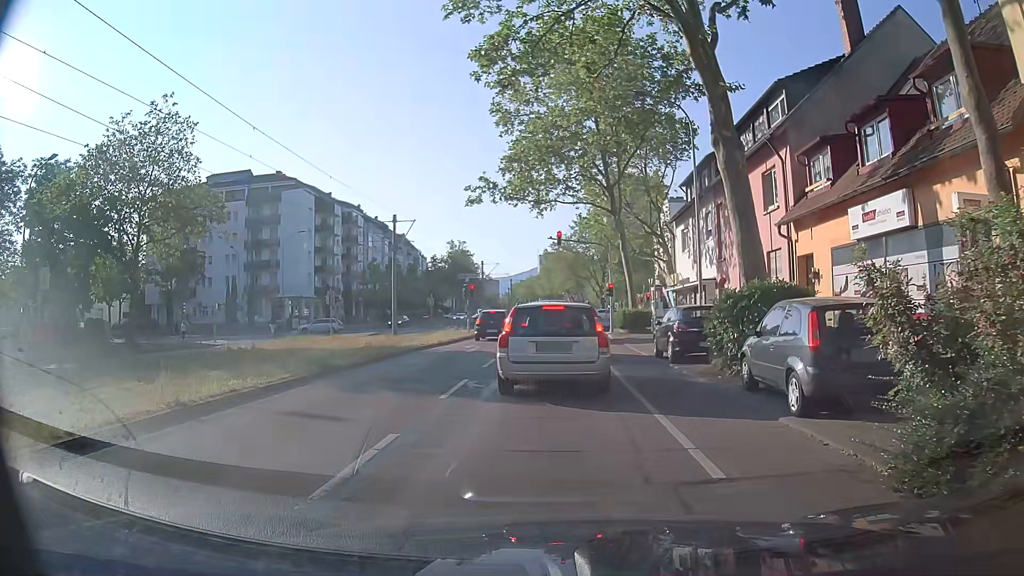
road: tertiary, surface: asphalt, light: Day
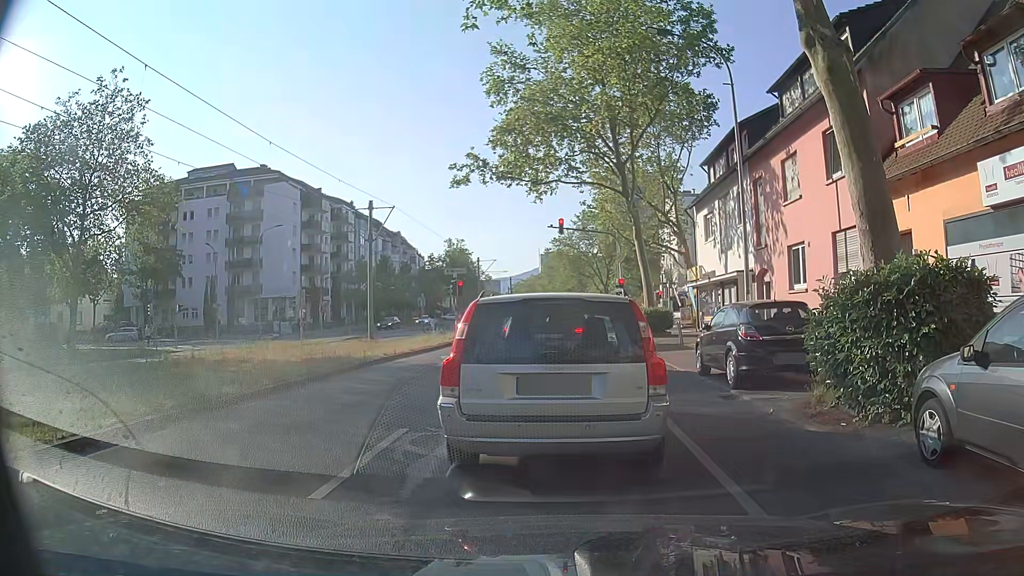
(0.0, +5.5) m; 0°
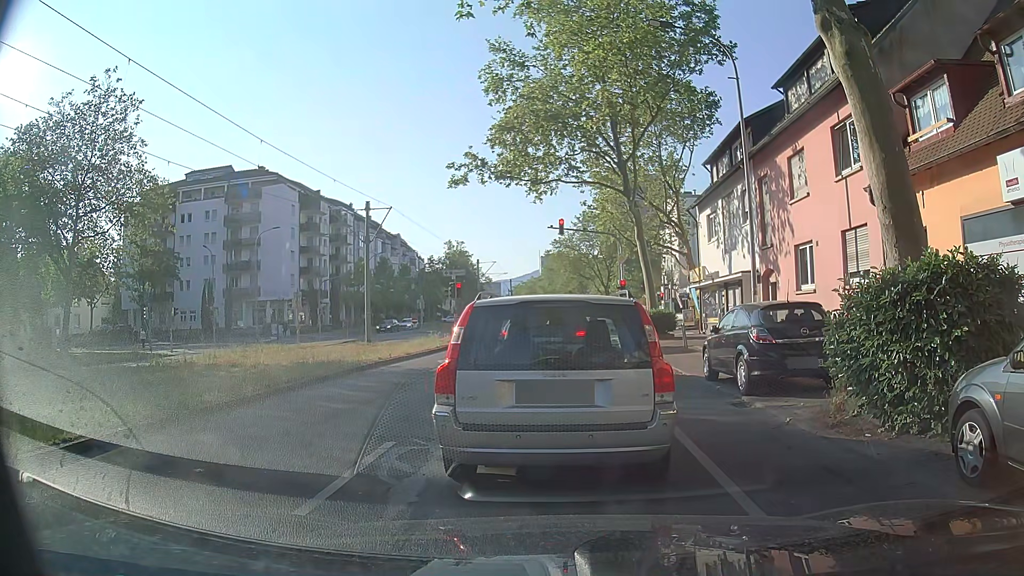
(0.0, +0.6) m; 0°
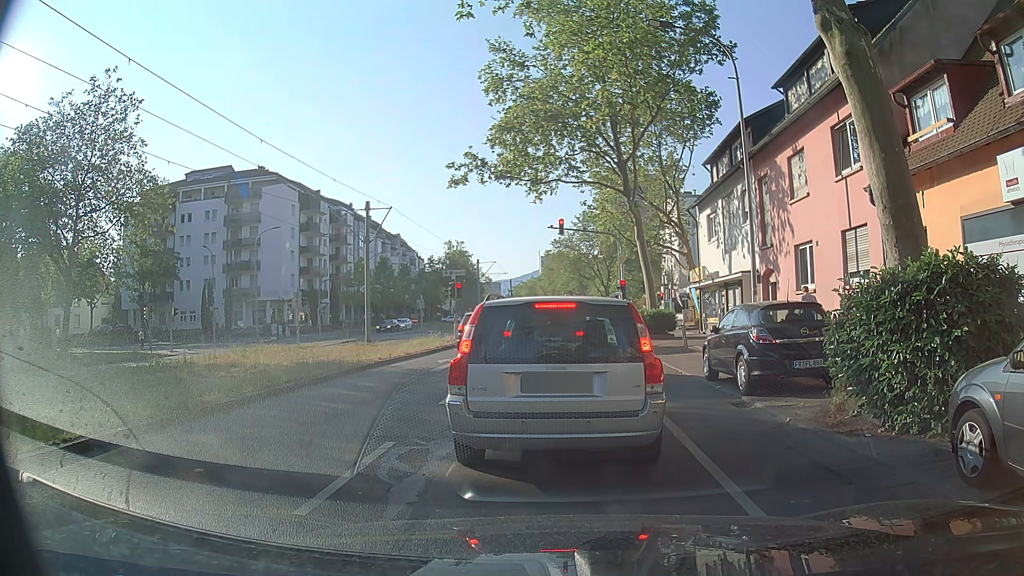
(0.0, 0.0) m; 0°
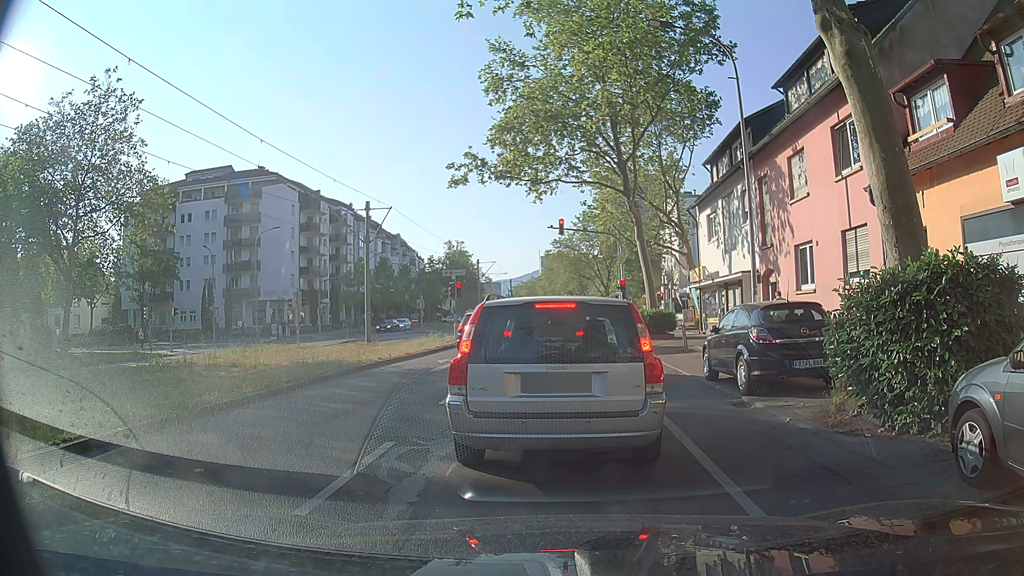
(0.0, 0.0) m; 0°
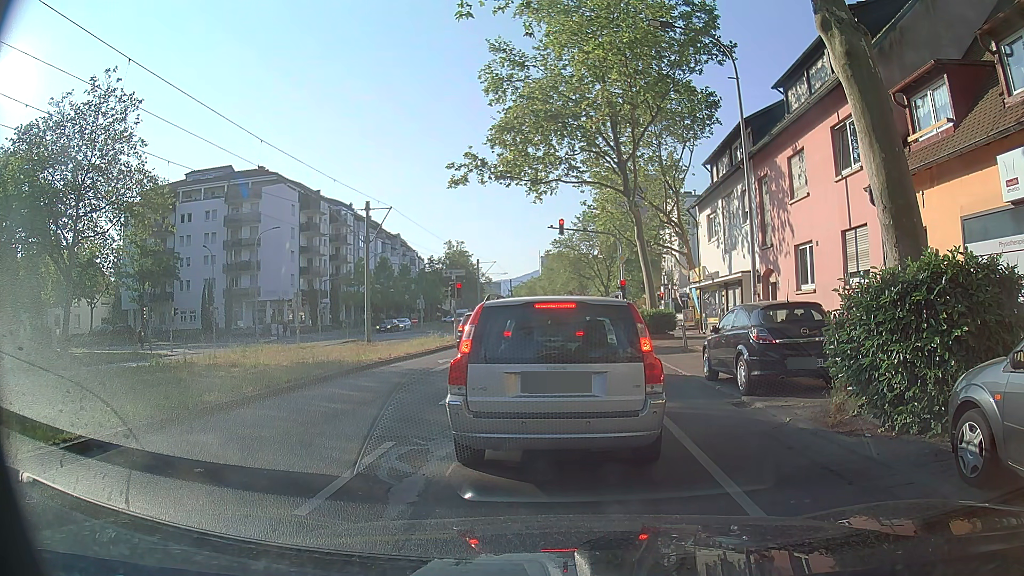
(0.0, 0.0) m; 0°
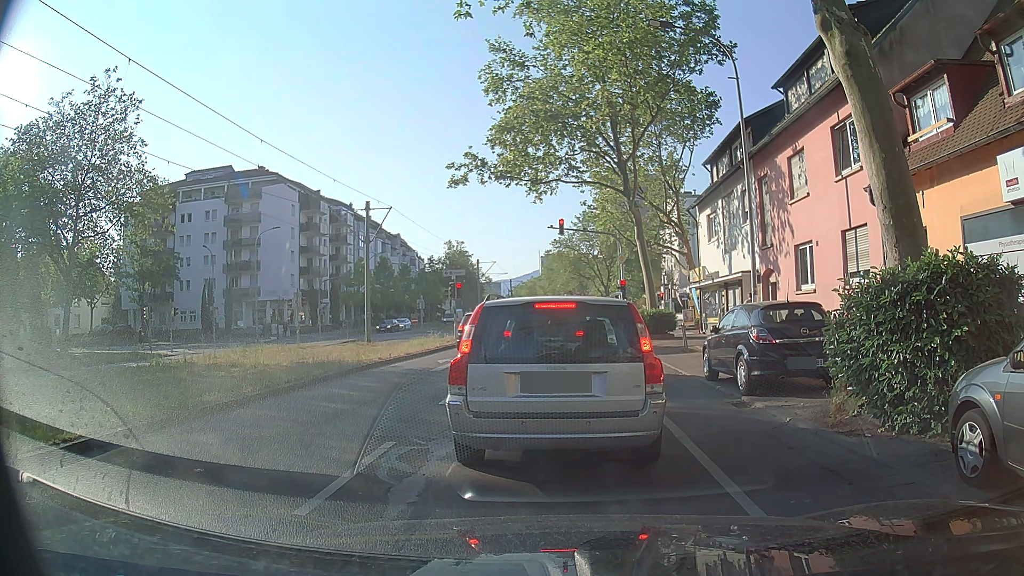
(0.0, 0.0) m; 0°
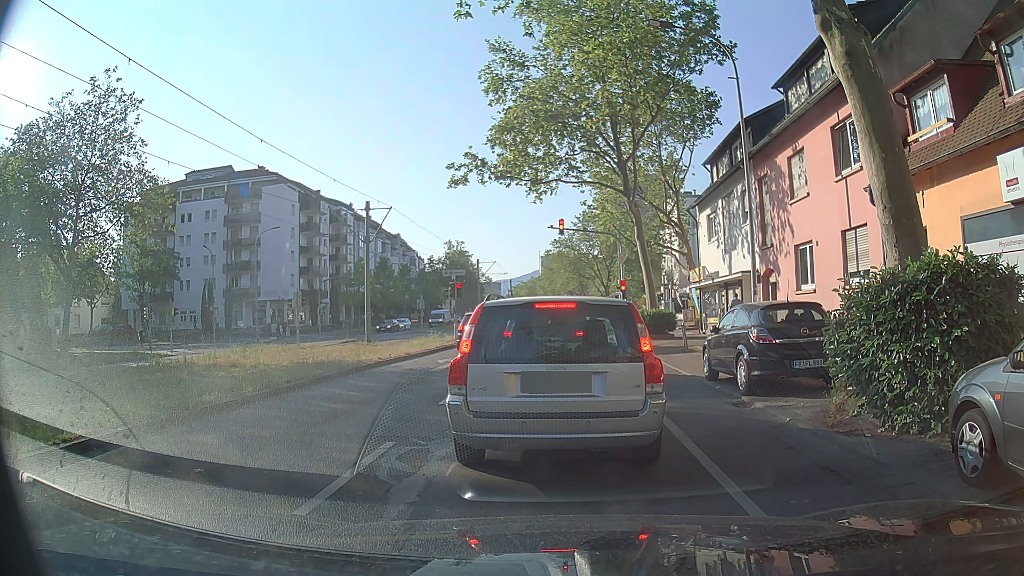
(0.0, 0.0) m; 0°
(0, +10) (0, +20) (0, +30) (0, +40) (-1, +50) (-1, +60) (-1, +70) (-1, +80) (-1, +90) (-1, +100) m
